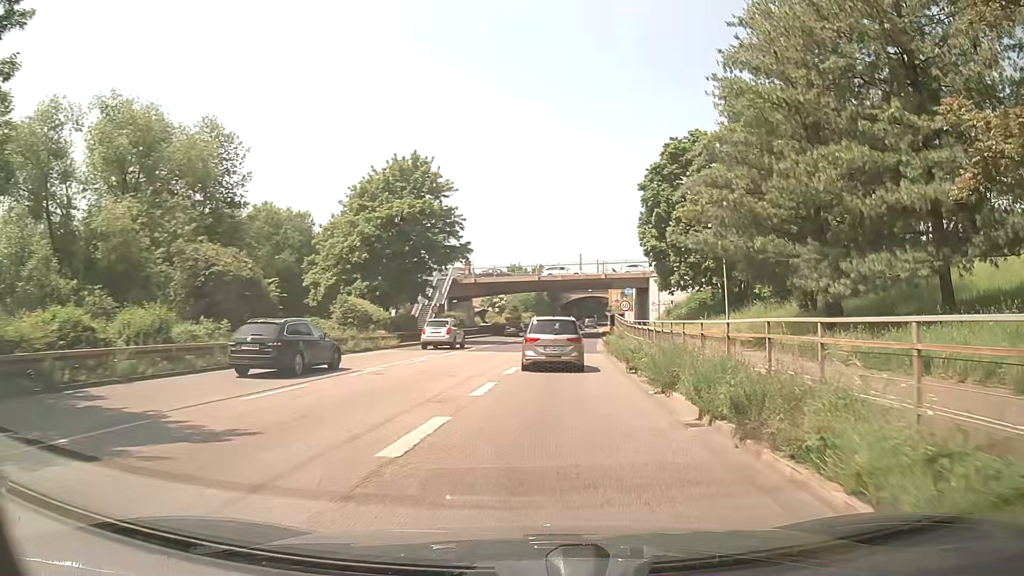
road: trunk_link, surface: asphalt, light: Day
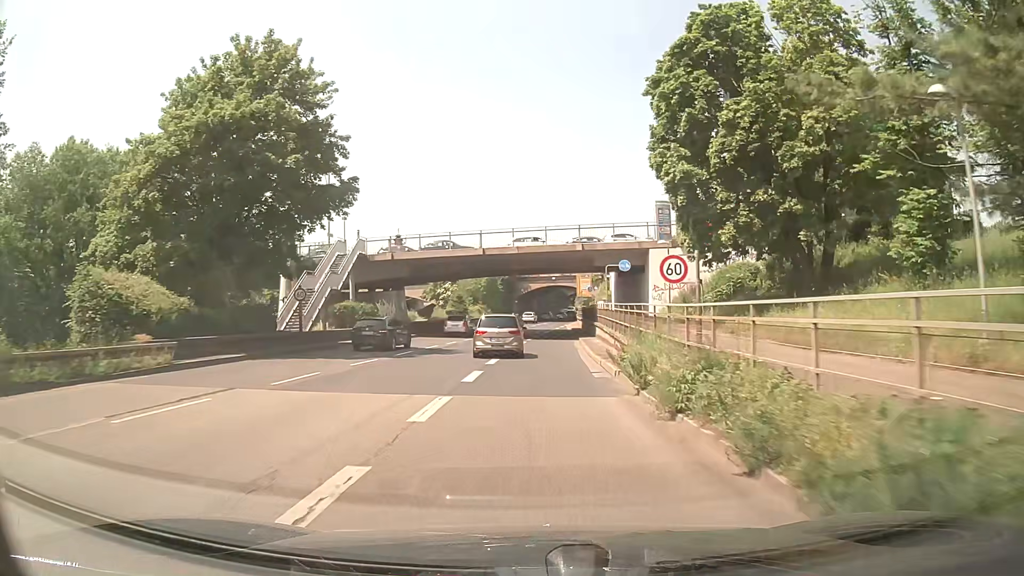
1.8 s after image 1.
(+0.8, +21.9) m; +3°
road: trunk
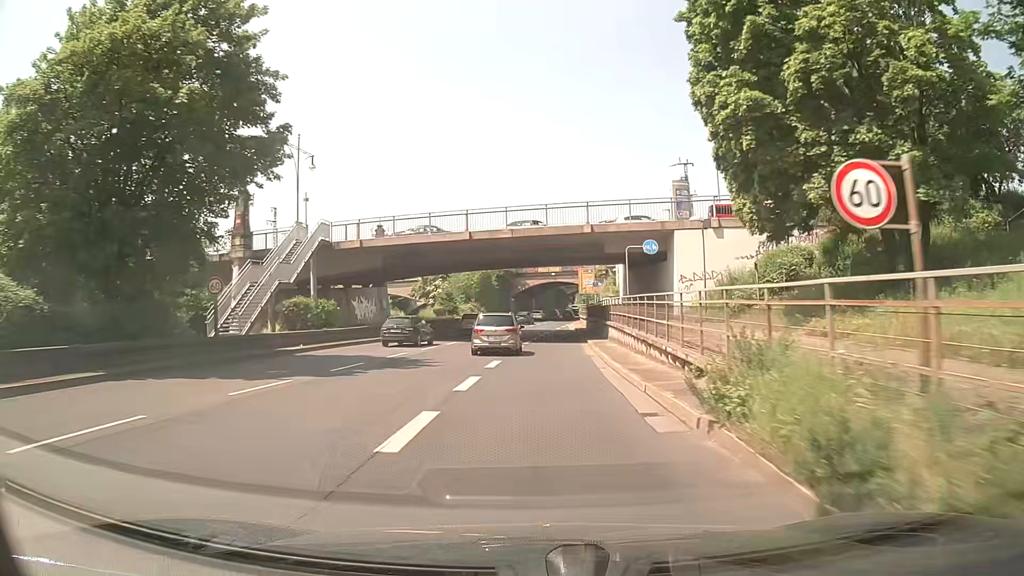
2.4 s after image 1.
(0.0, +8.4) m; 0°
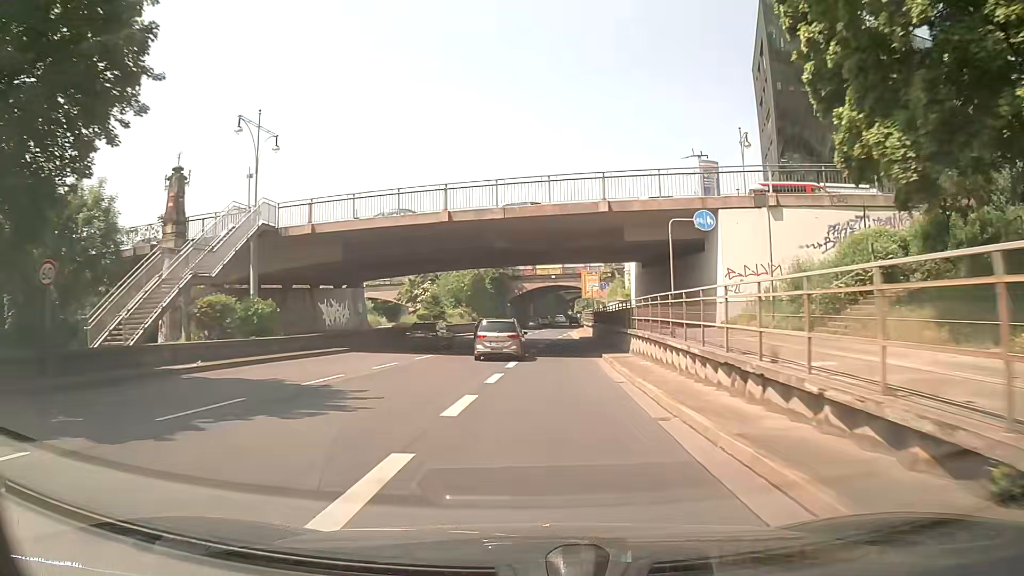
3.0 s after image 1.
(0.0, +8.9) m; 0°
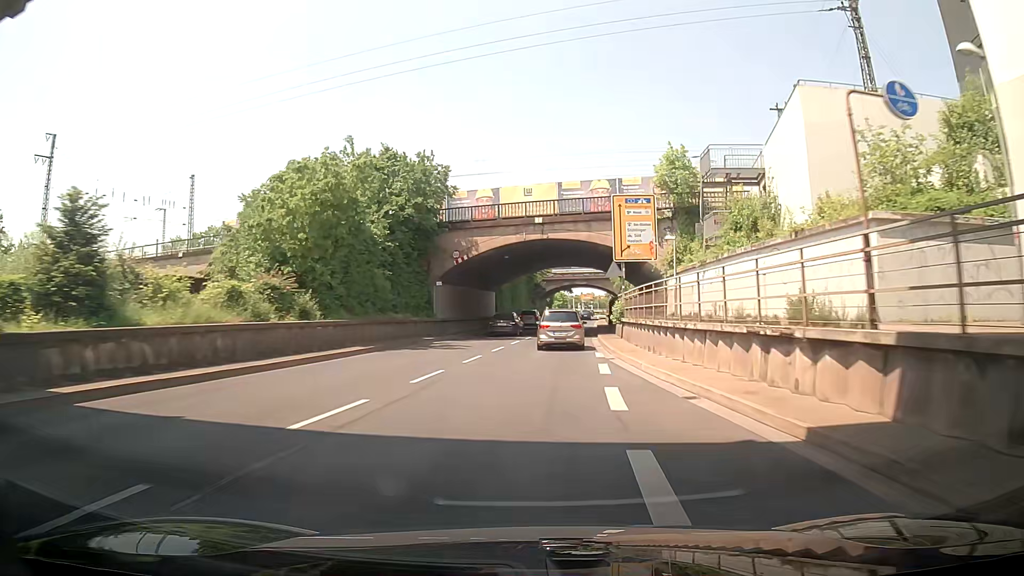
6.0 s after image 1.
(-0.1, +48.7) m; +2°
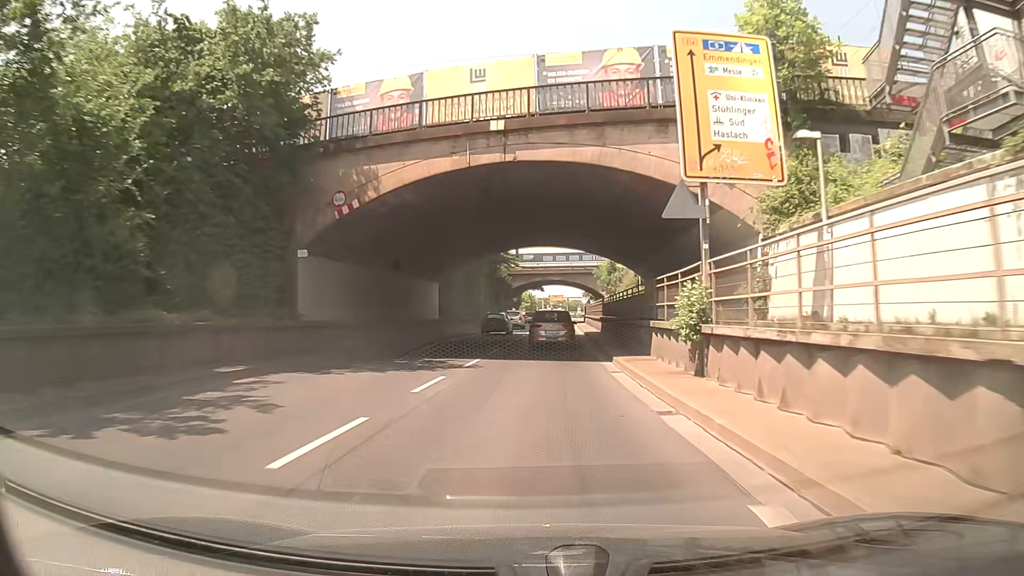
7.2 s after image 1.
(+0.6, +19.9) m; +3°
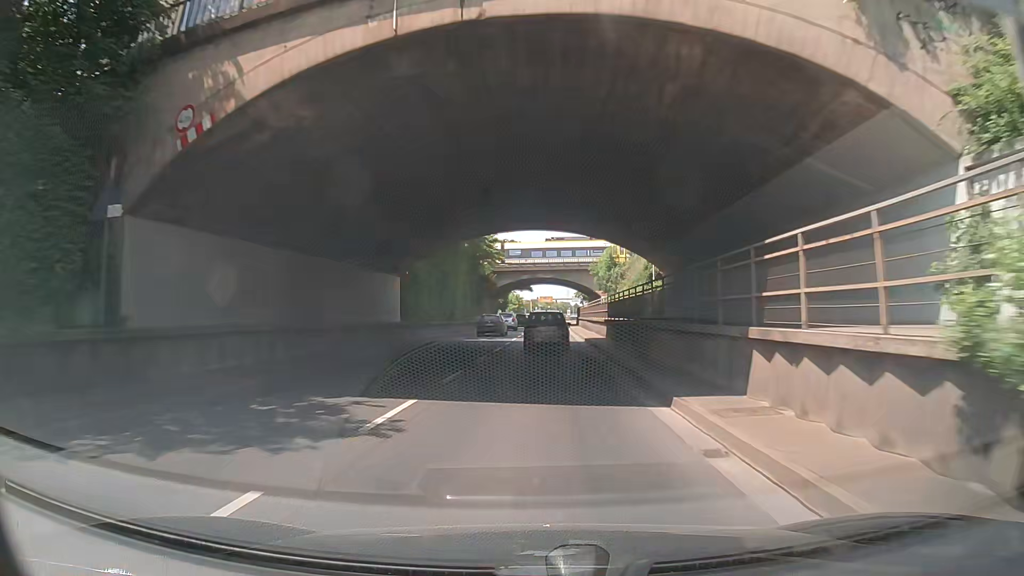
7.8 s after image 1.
(+0.1, +9.7) m; +1°
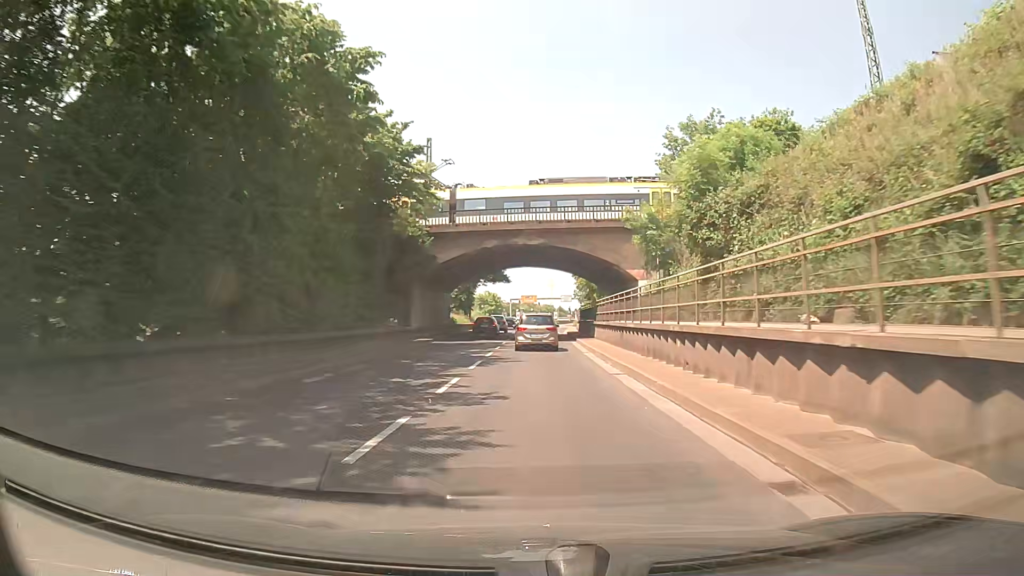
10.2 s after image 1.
(+1.4, +37.7) m; +3°
(0, +10) (0, +20) (0, +30) (0, +40) (0, +50) (0, +60) (0, +70) (0, +80) (0, +90) (0, +100) m
